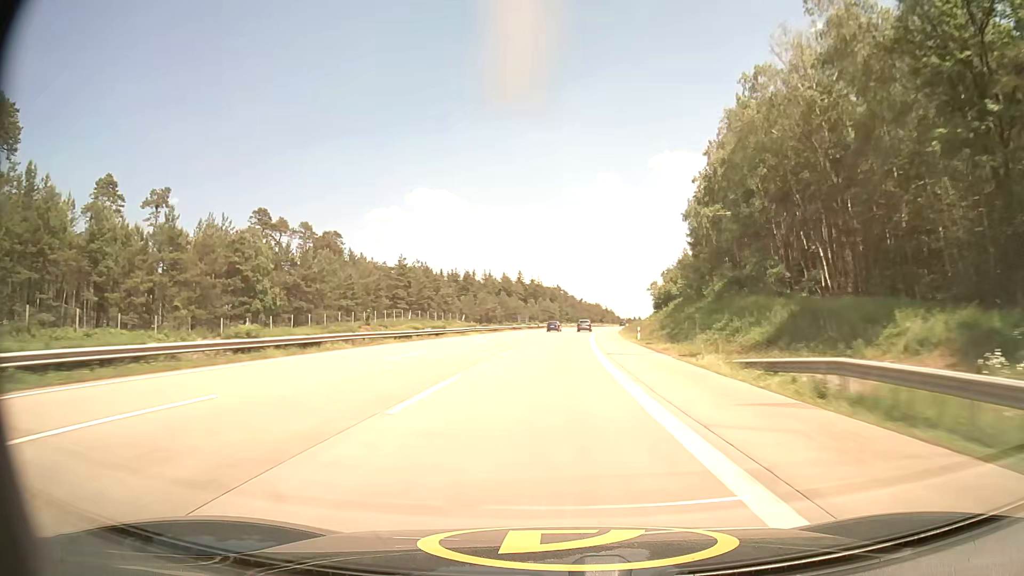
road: motorway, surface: asphalt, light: Day
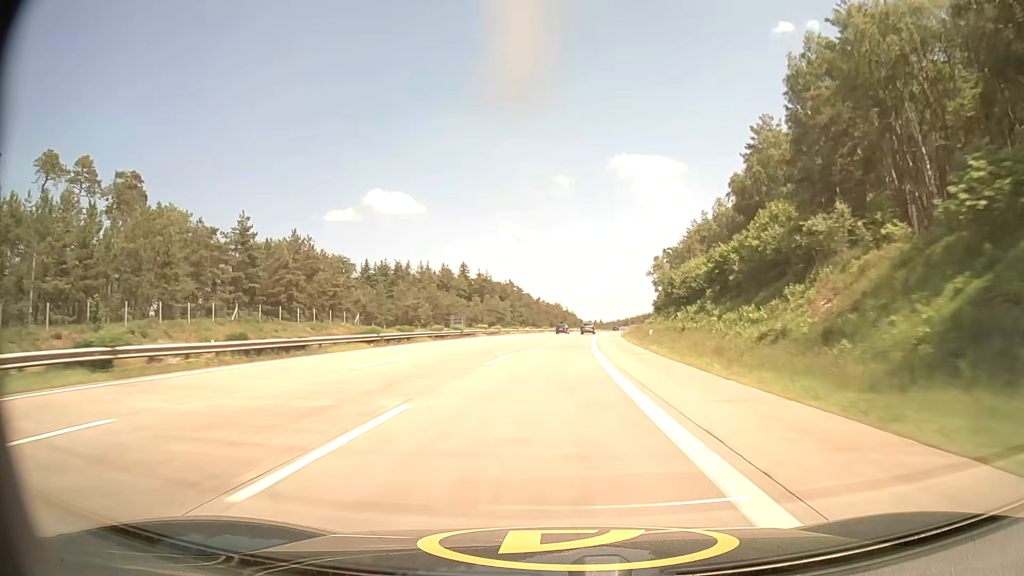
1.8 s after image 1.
(+1.9, +58.4) m; +4°
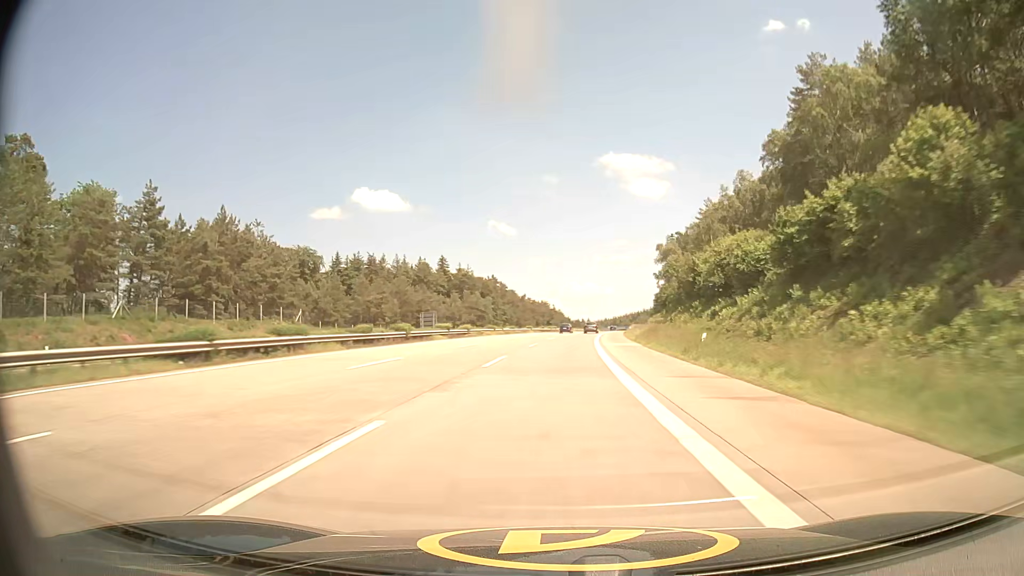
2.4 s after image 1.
(+0.2, +19.4) m; +1°
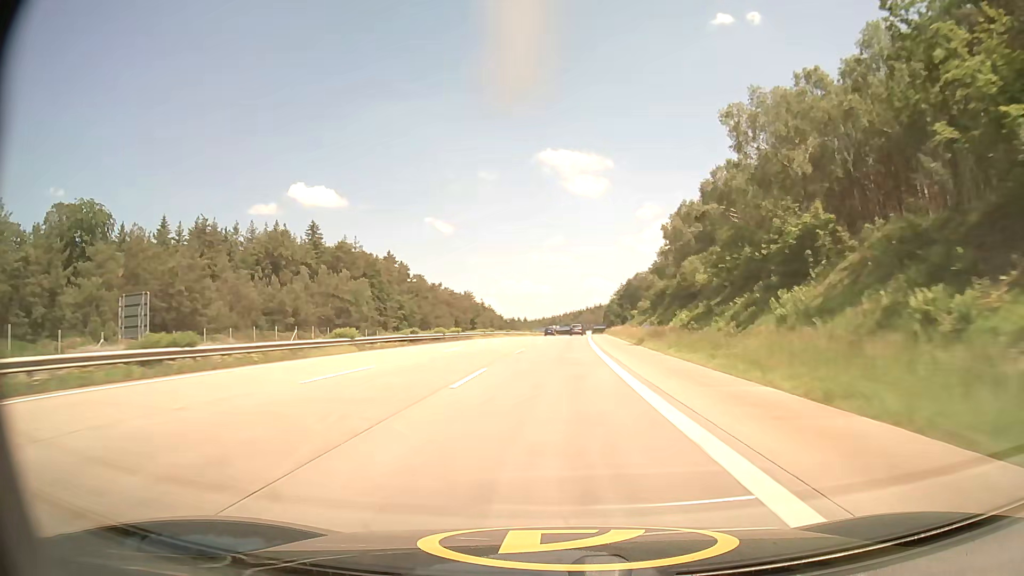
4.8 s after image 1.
(+3.6, +77.0) m; +5°
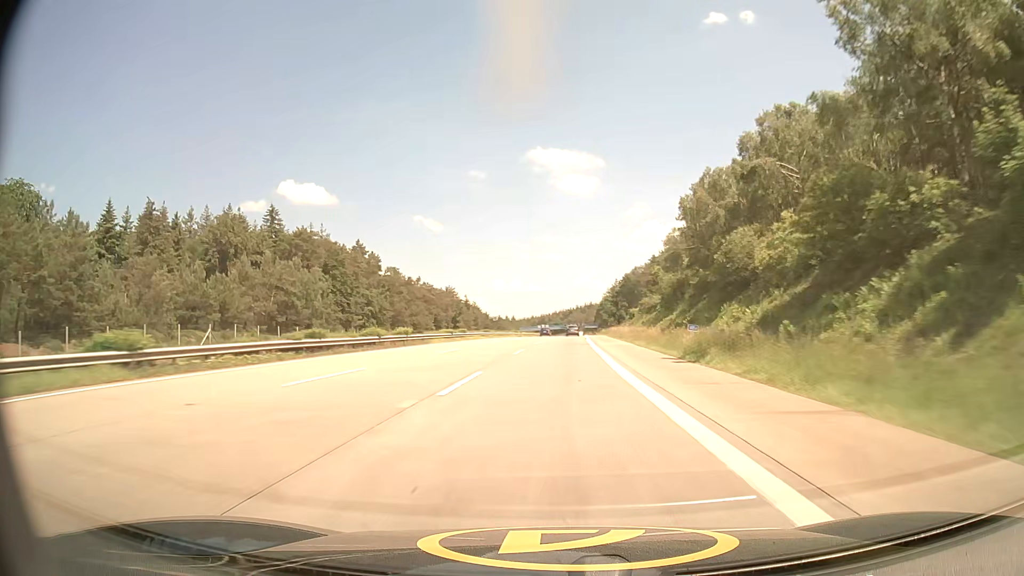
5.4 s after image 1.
(+0.2, +19.1) m; +1°
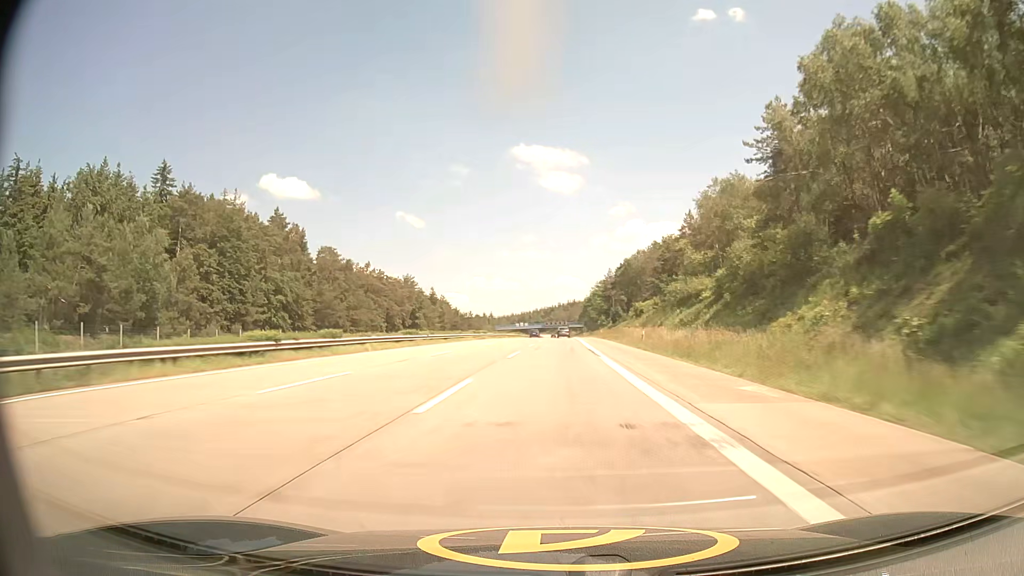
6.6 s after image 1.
(+0.6, +38.1) m; +1°
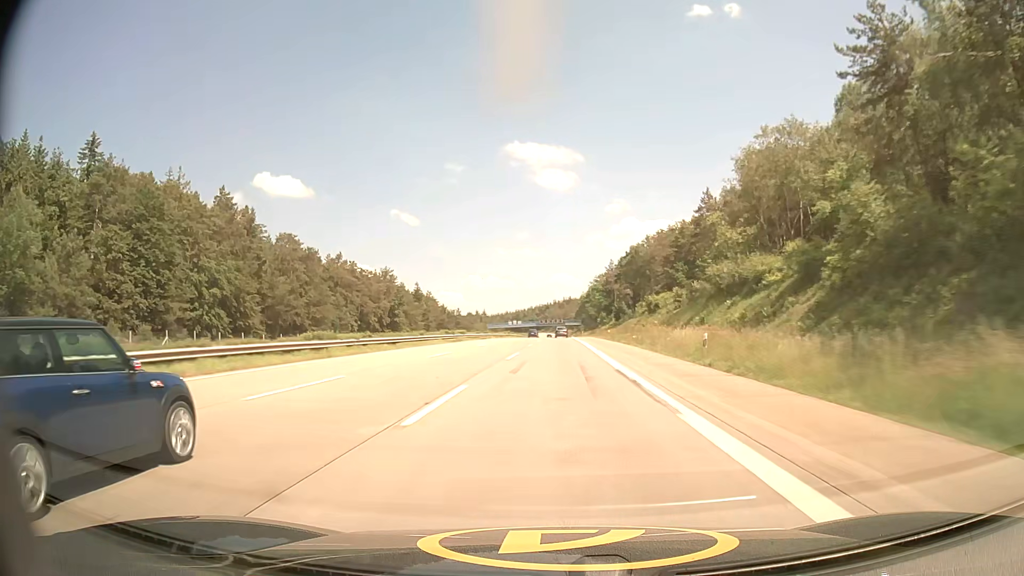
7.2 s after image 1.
(+0.2, +19.1) m; +1°
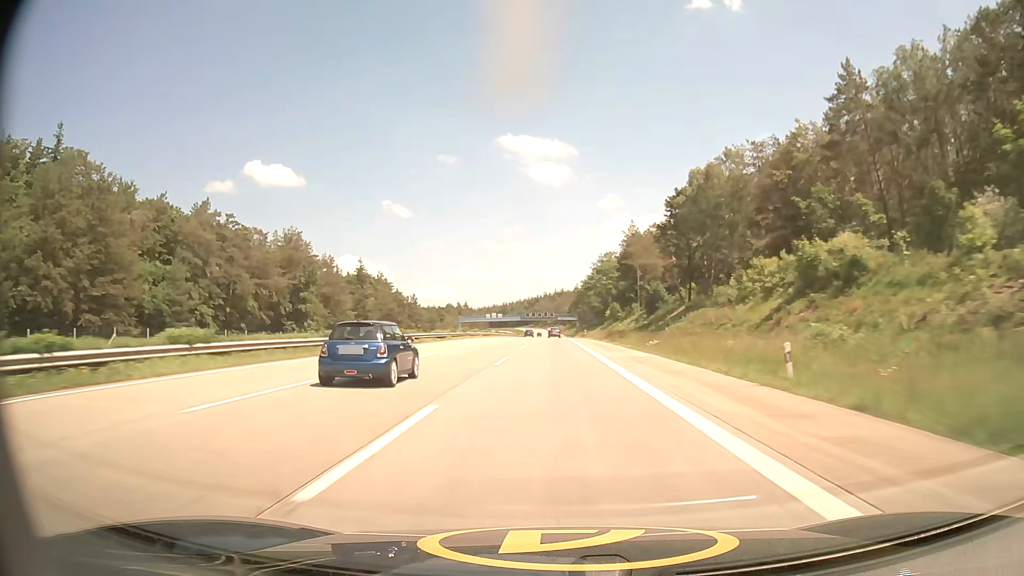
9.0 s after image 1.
(+0.4, +57.5) m; +1°
(0, +10) (0, +20) (0, +30) (0, +40) (0, +50) (0, +60) (0, +70) (0, +80) (0, +90) (0, +100) m
